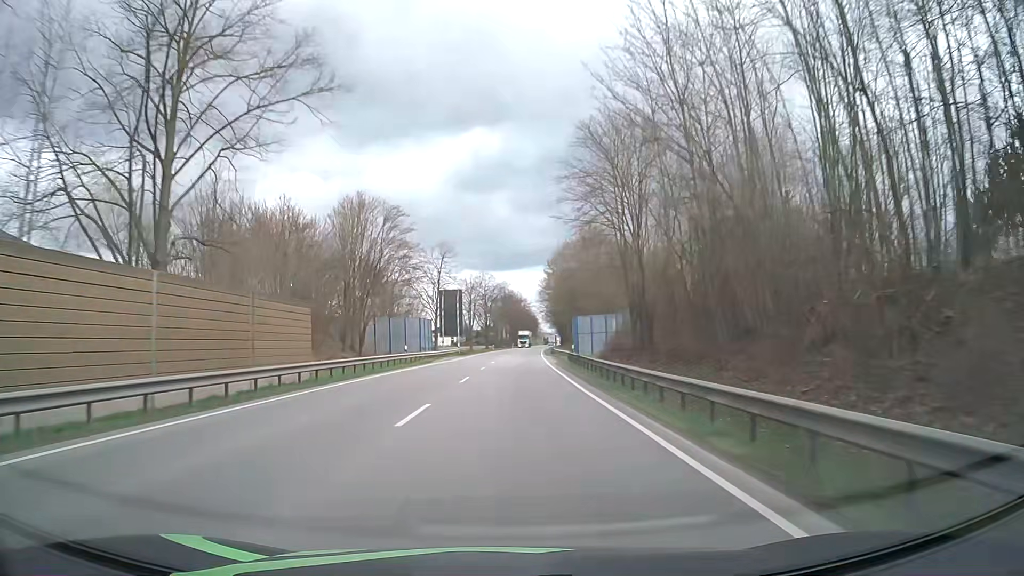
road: primary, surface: asphalt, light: Day
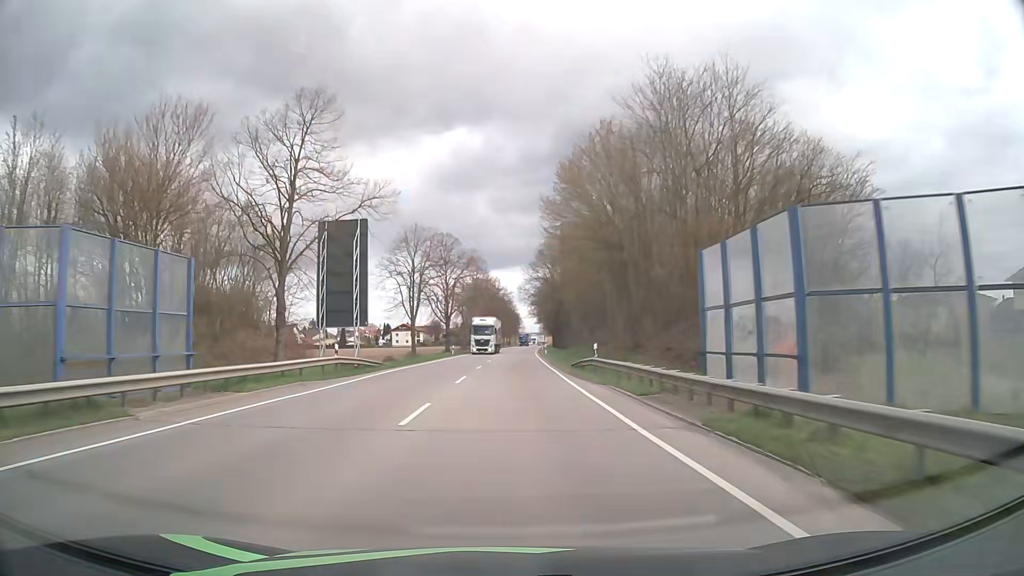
(+0.5, +47.9) m; +2°
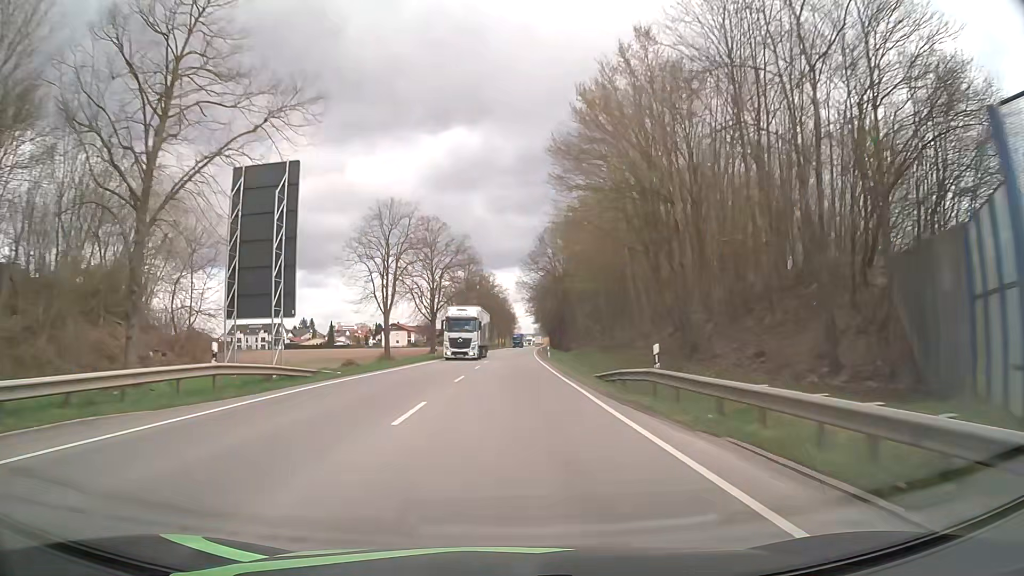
(0.0, +12.0) m; 0°
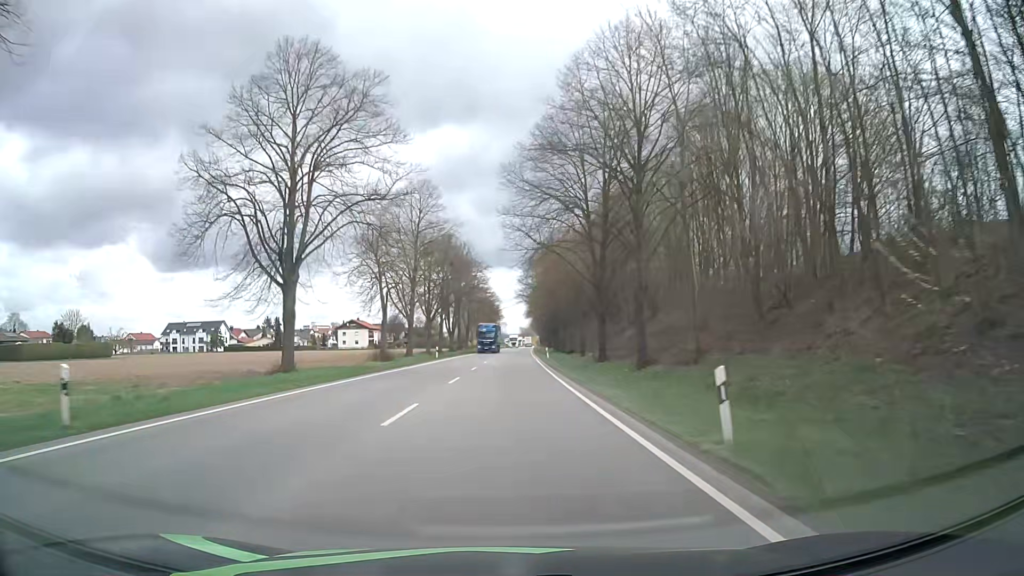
(+0.5, +48.1) m; +1°
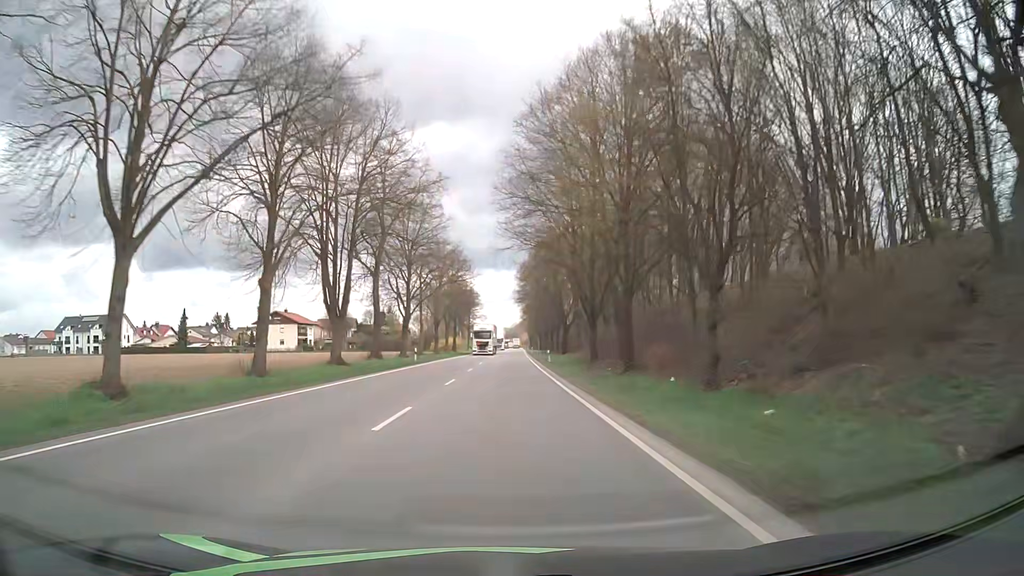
(+0.8, +60.3) m; +1°
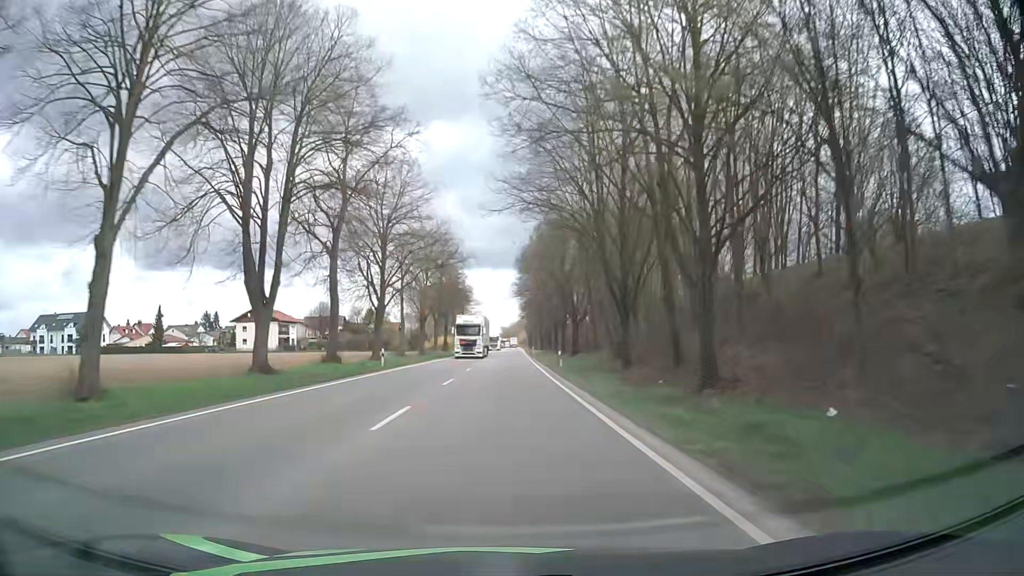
(+0.1, +12.1) m; 0°
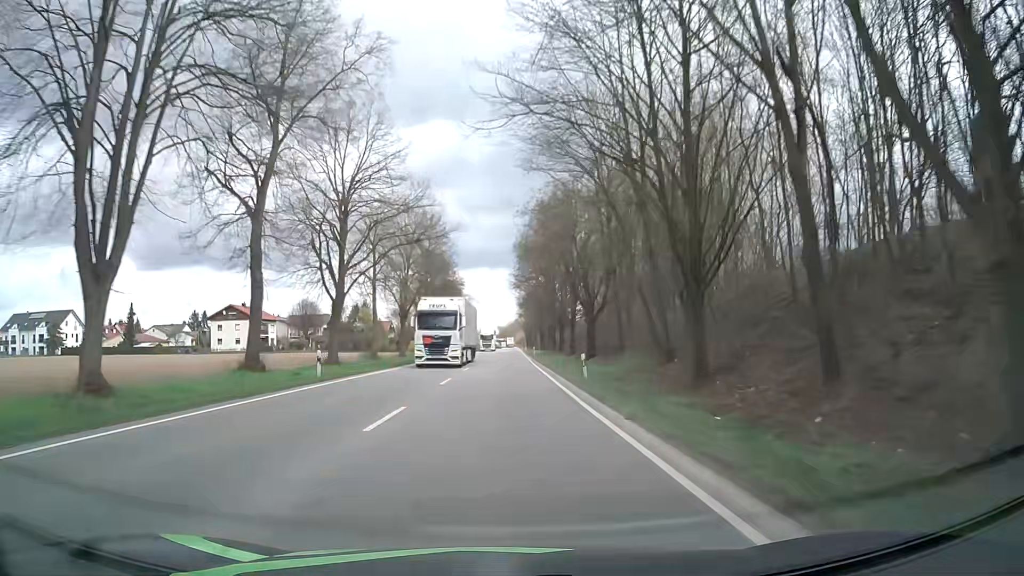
(0.0, +12.1) m; 0°
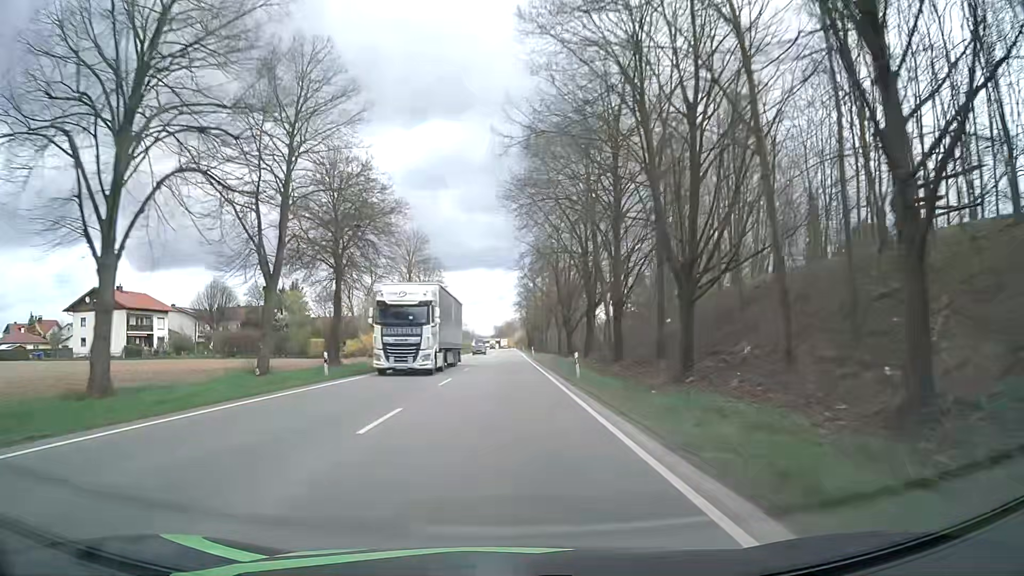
(+0.4, +48.5) m; +1°
(0, +10) (0, +20) (0, +30) (0, +40) (0, +50) (0, +60) (0, +70) (0, +80) (0, +90) (0, +100) m
